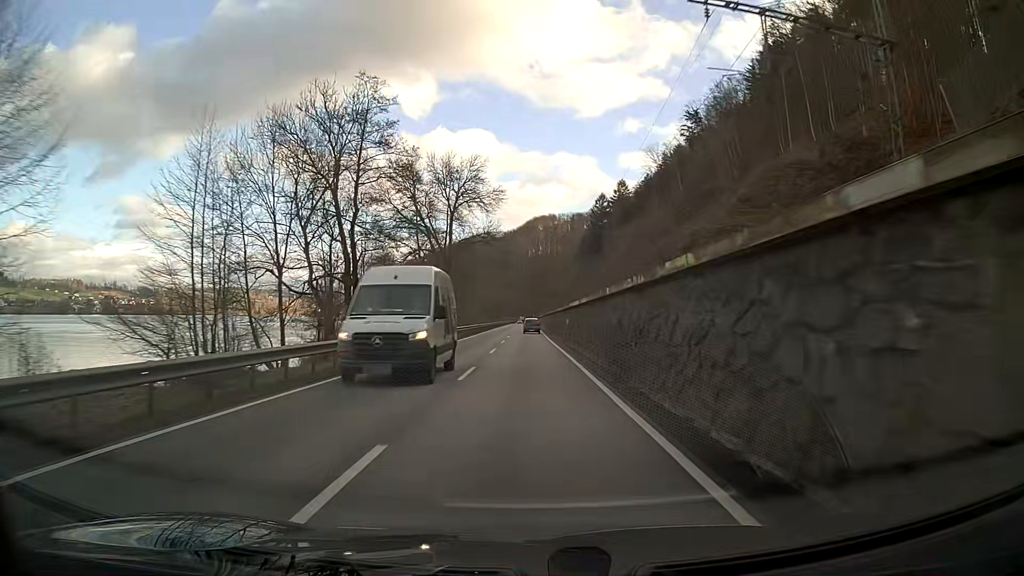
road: primary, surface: asphalt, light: Day
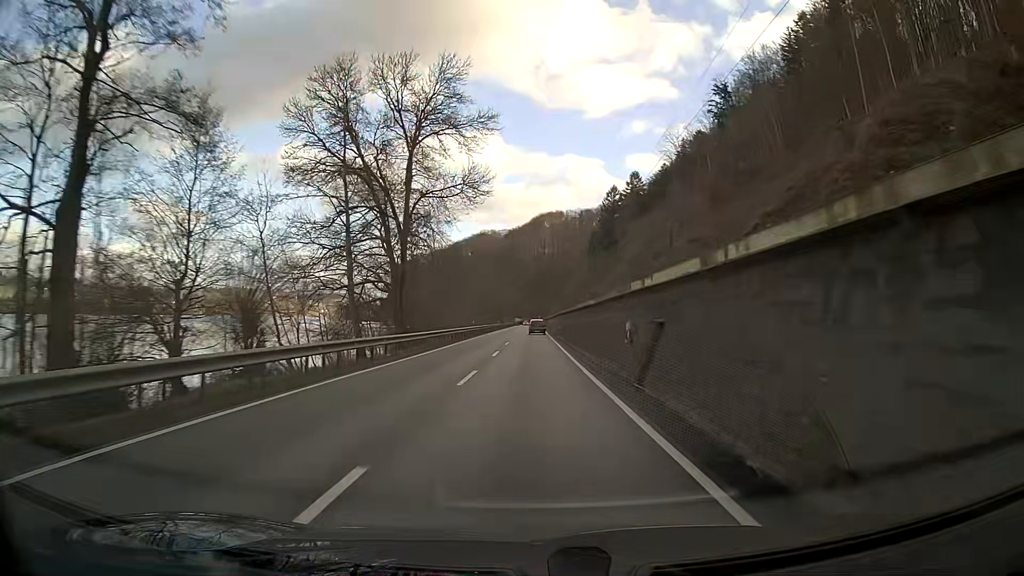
(-0.1, +24.9) m; 0°
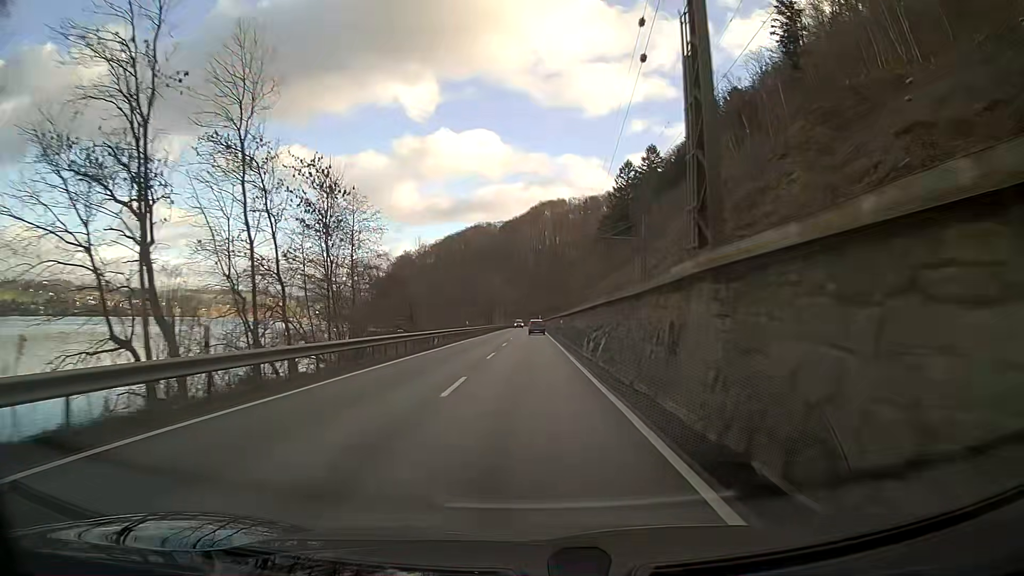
(0.0, +49.9) m; 0°
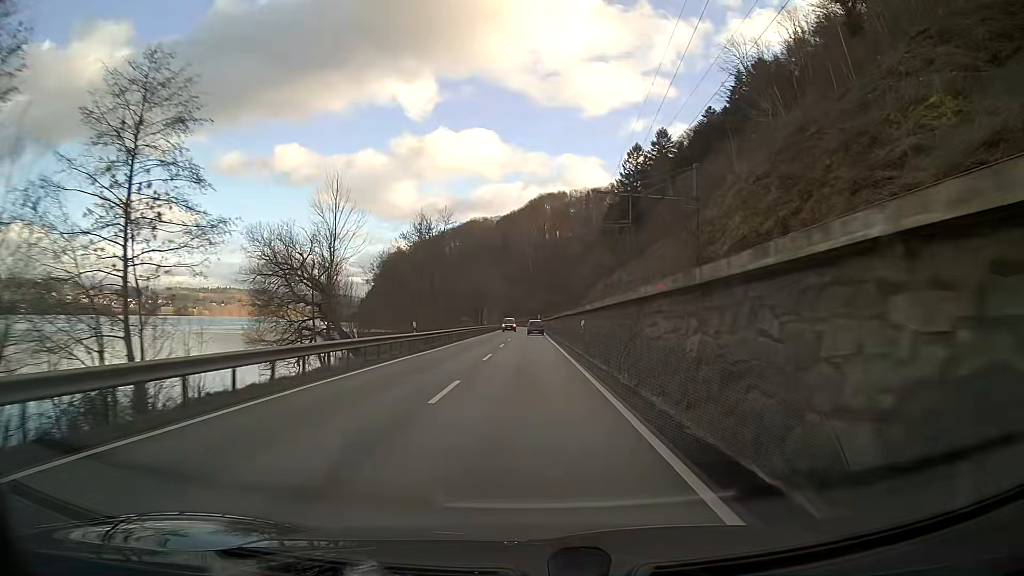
(+0.1, +25.0) m; 0°
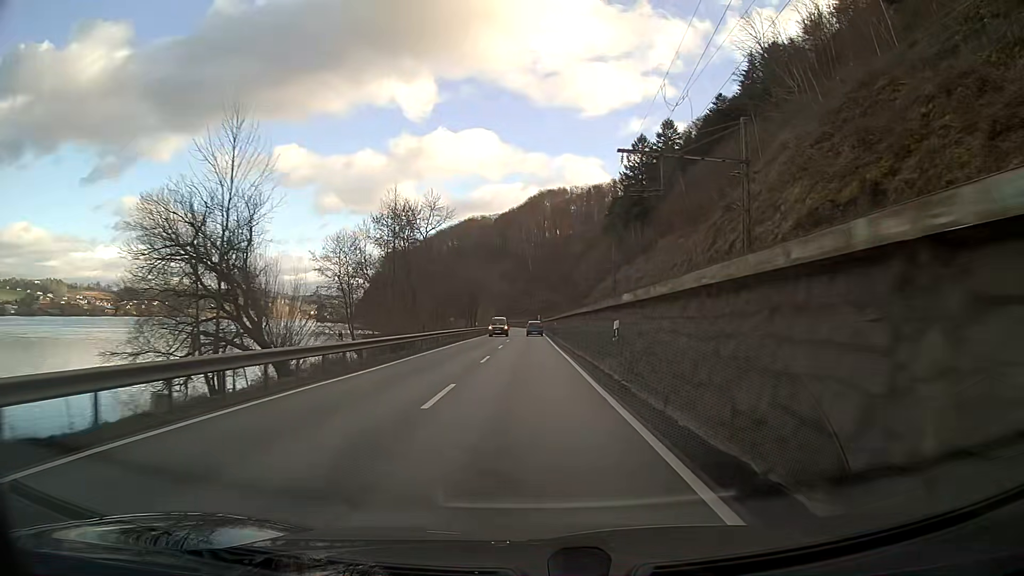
(0.0, +12.5) m; 0°
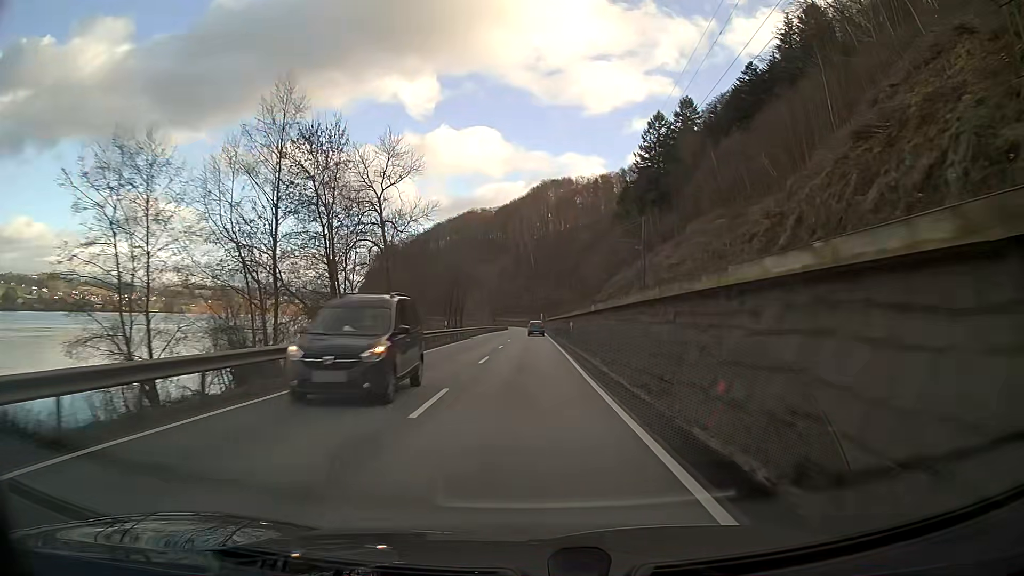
(-0.1, +25.0) m; 0°
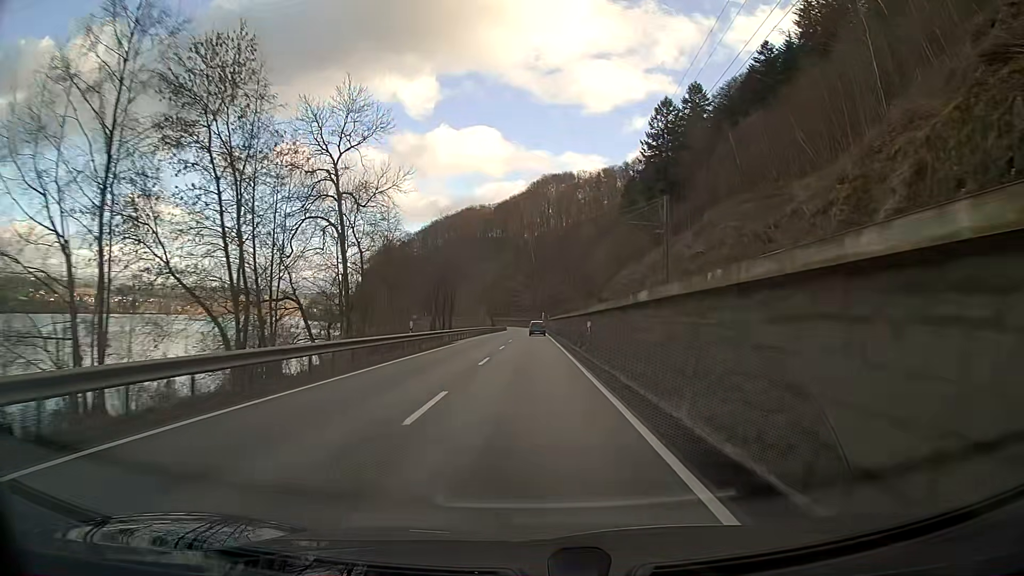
(0.0, +12.5) m; 0°
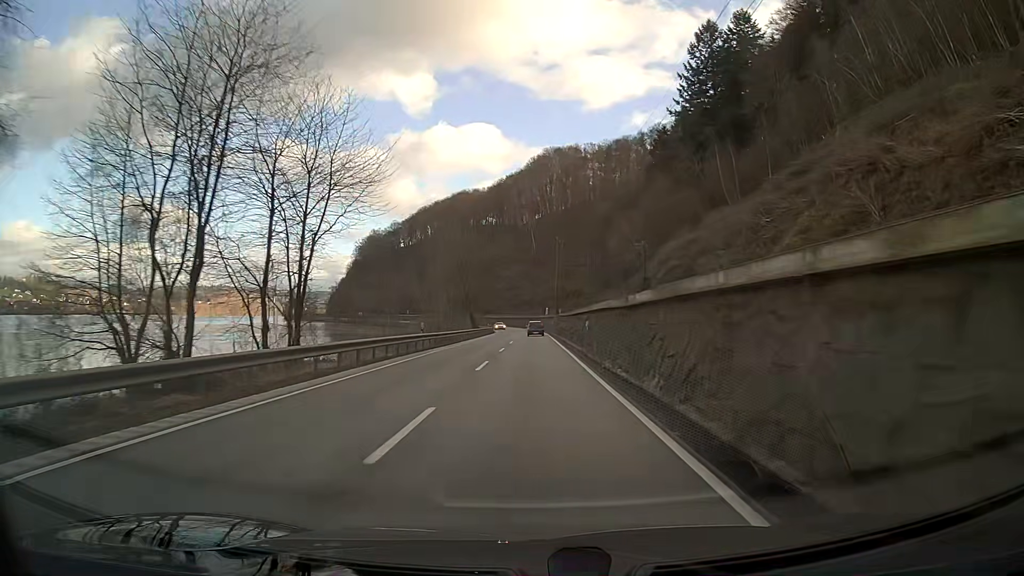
(0.0, +50.2) m; 0°
